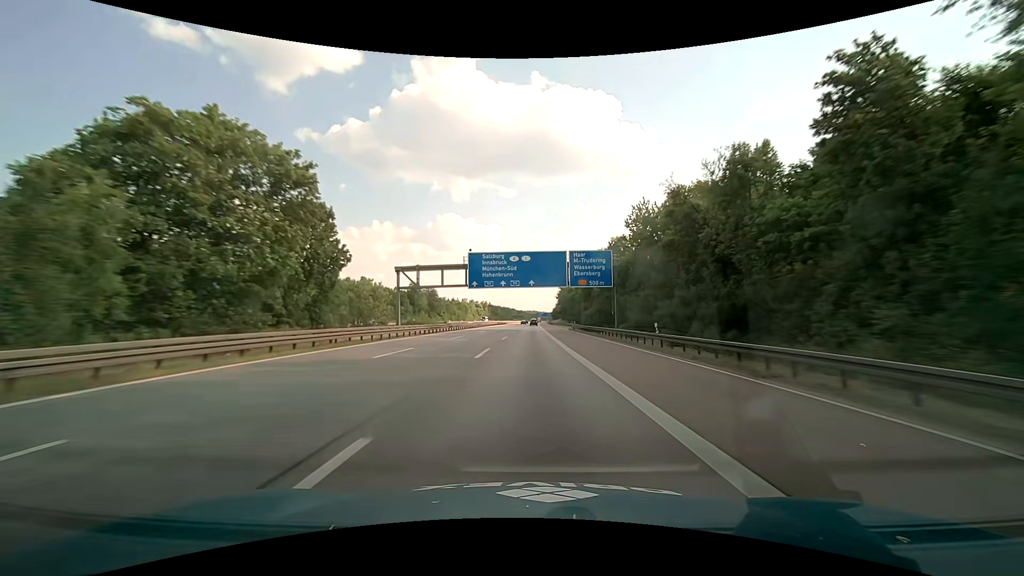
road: motorway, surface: asphalt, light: Day
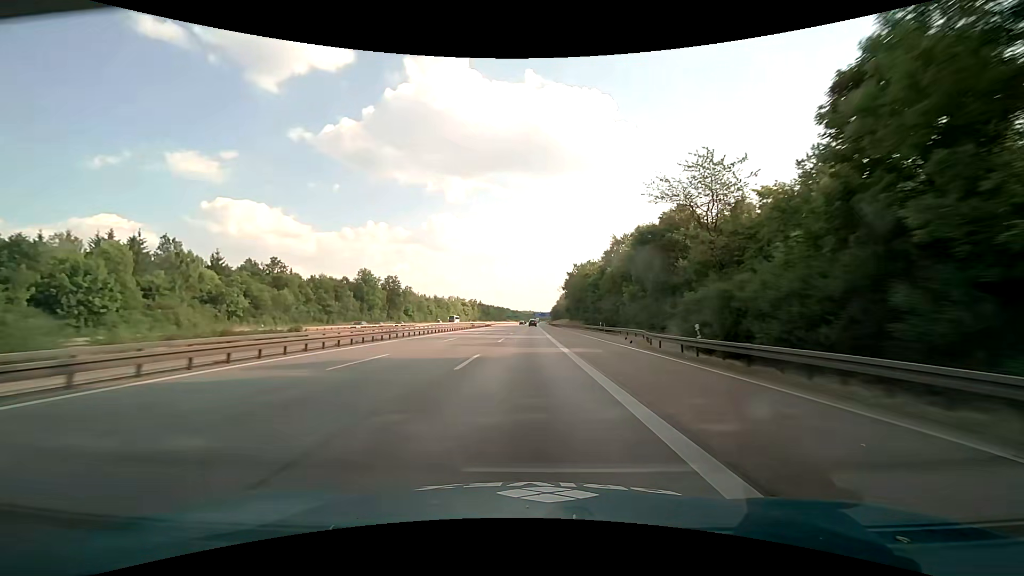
(+0.3, +57.2) m; +1°
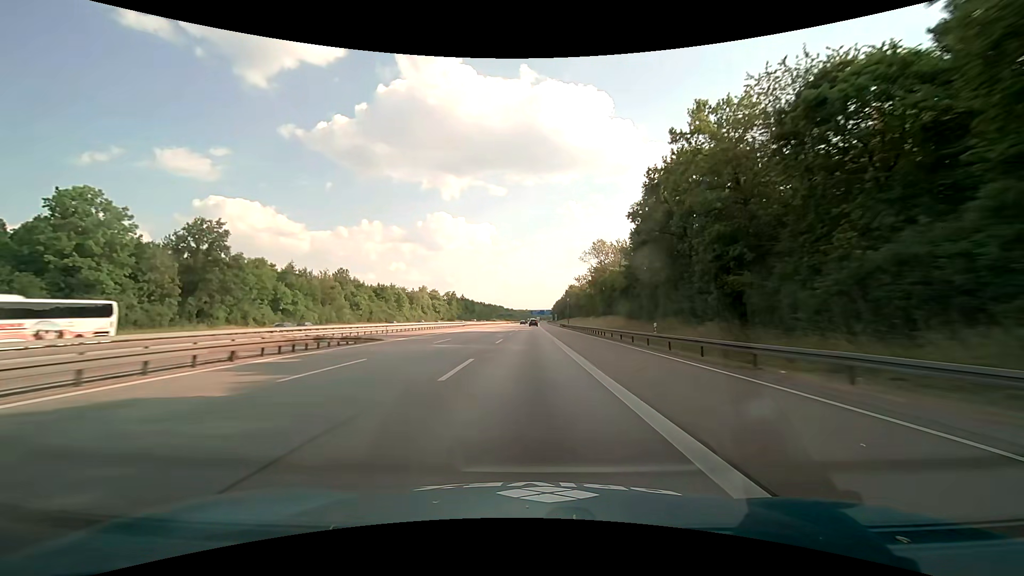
(0.0, +93.4) m; 0°
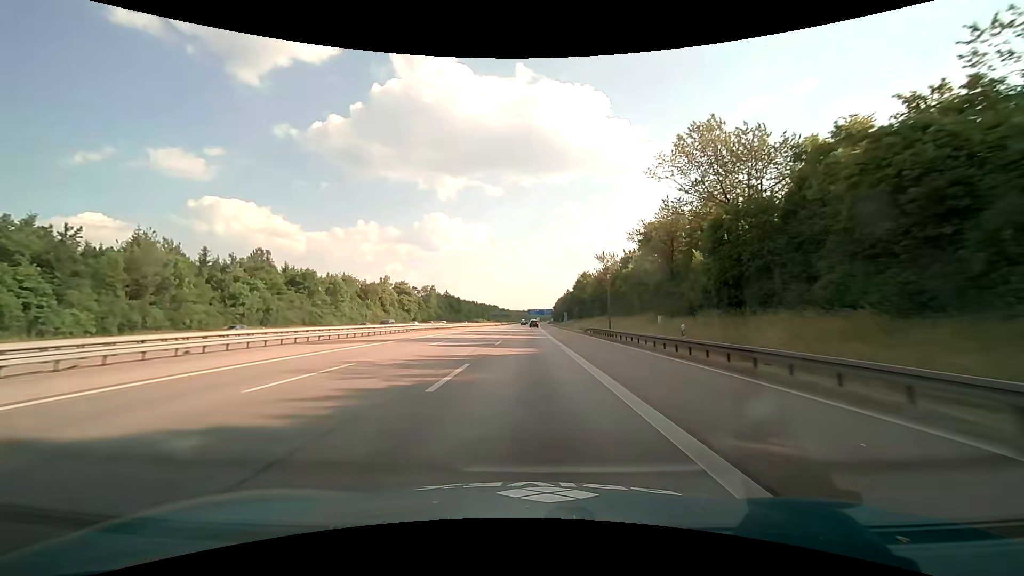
(+0.3, +54.8) m; +1°
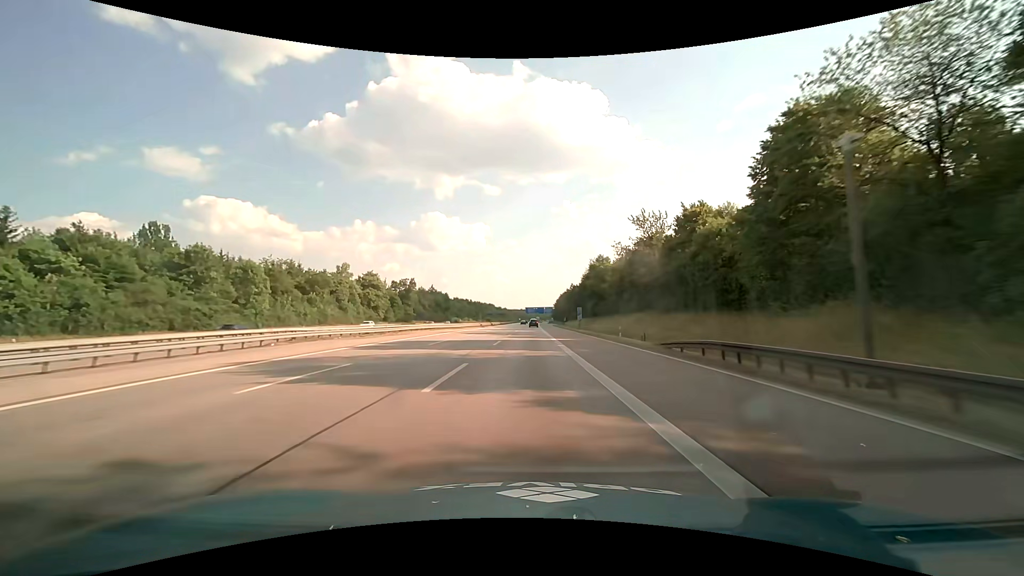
(0.0, +36.4) m; 0°
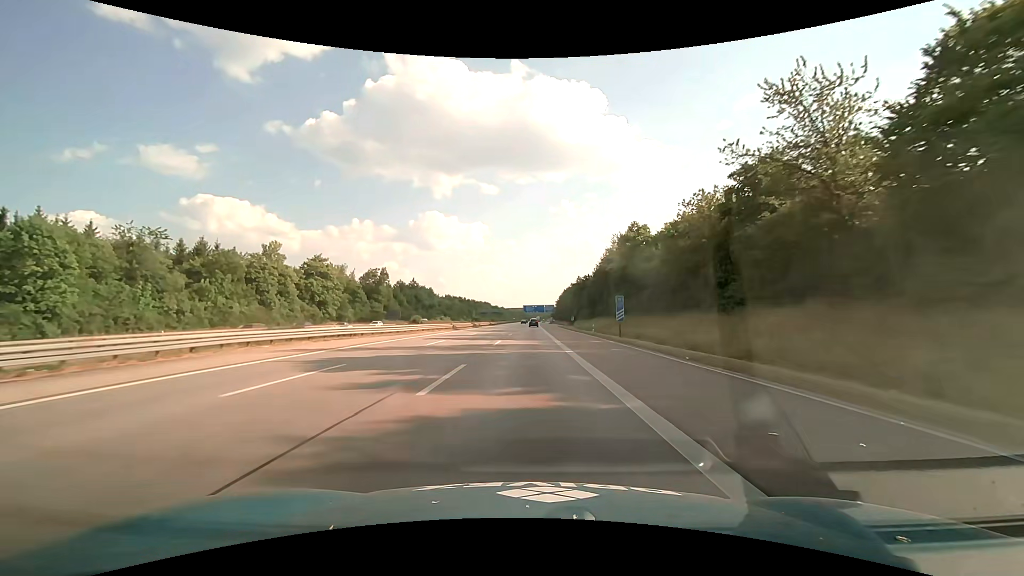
(+0.1, +36.3) m; 0°
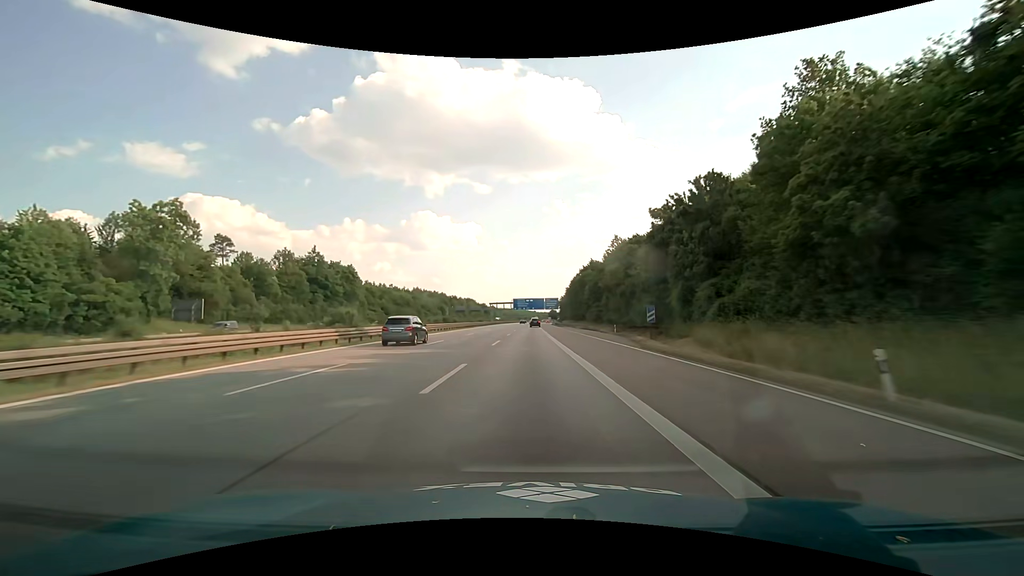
(+0.6, +91.0) m; +1°
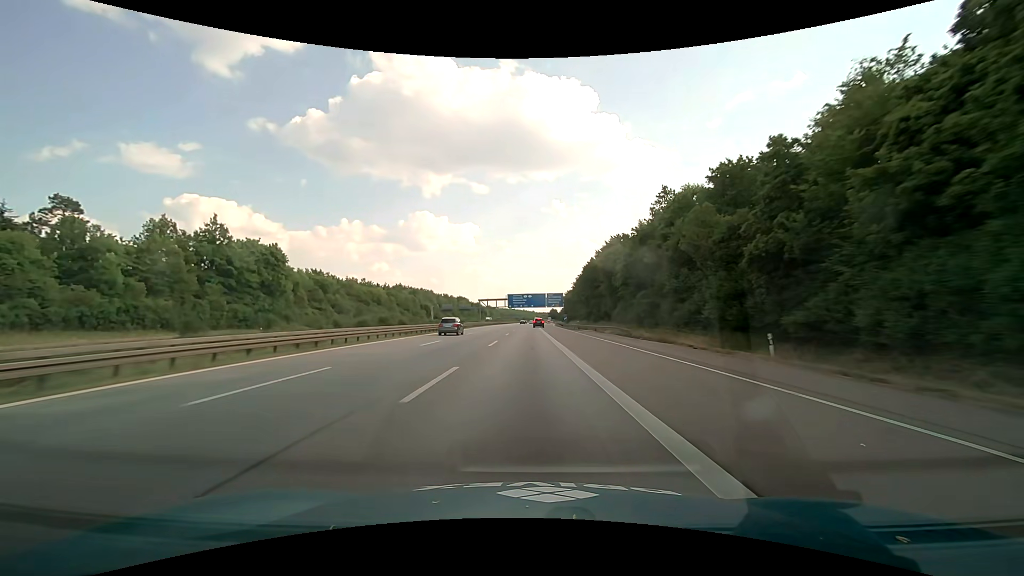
(+0.1, +36.3) m; 0°
(0, +10) (0, +20) (0, +30) (0, +40) (0, +50) (0, +60) (0, +70) (0, +80) (0, +90) (0, +100) m
